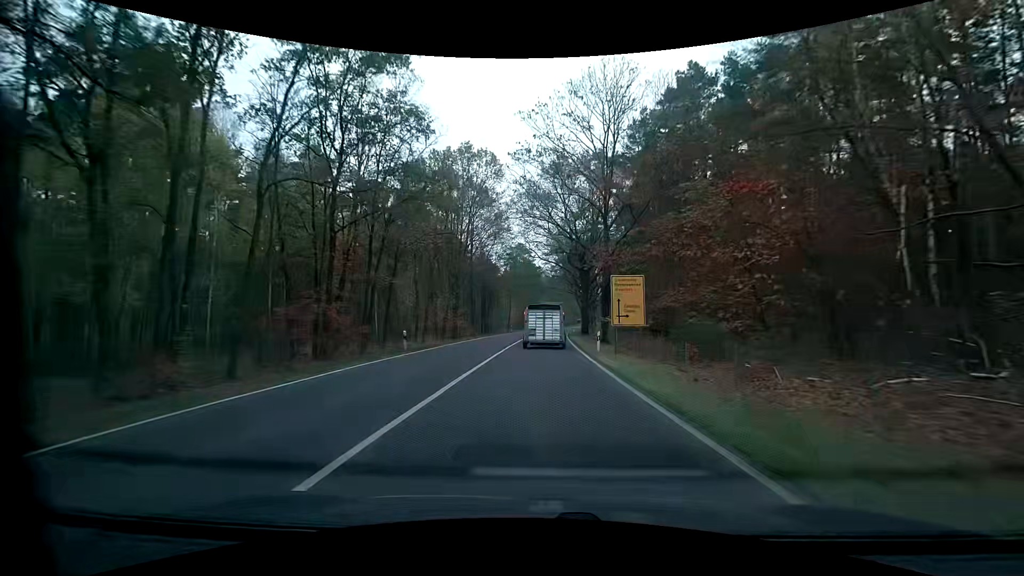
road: primary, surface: asphalt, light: Day
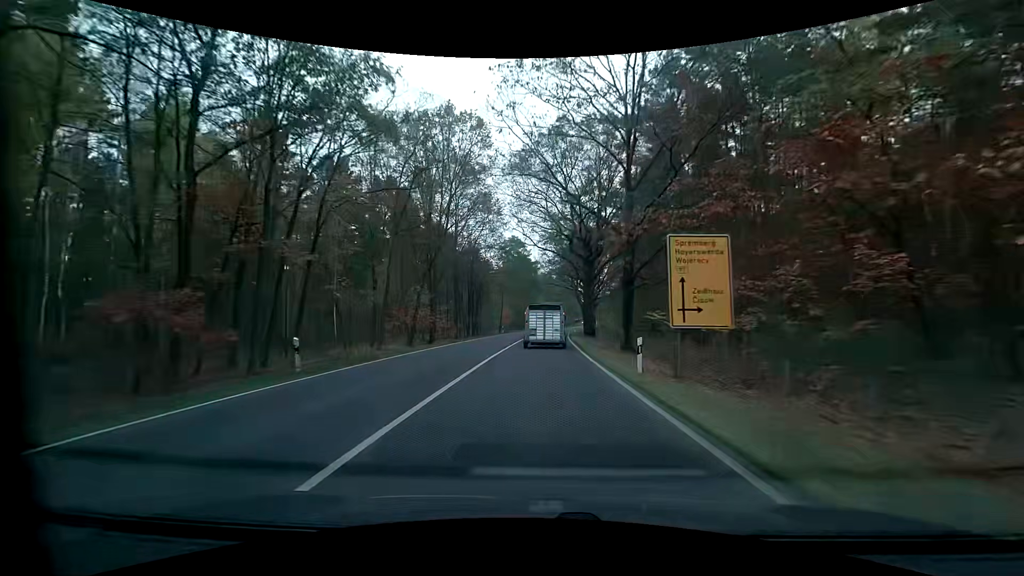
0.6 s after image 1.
(+0.1, +10.8) m; +1°
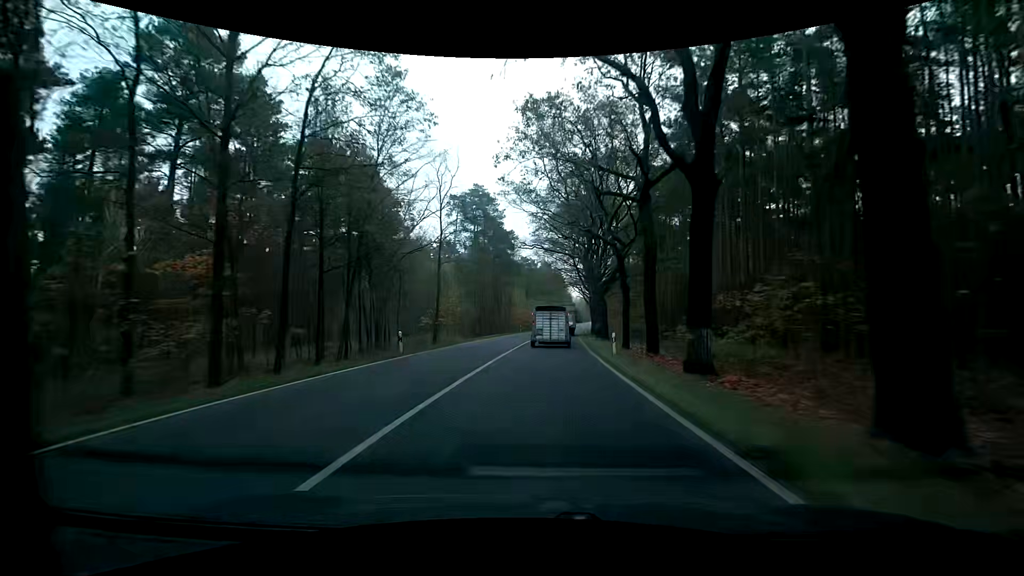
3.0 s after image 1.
(+0.5, +43.4) m; +2°
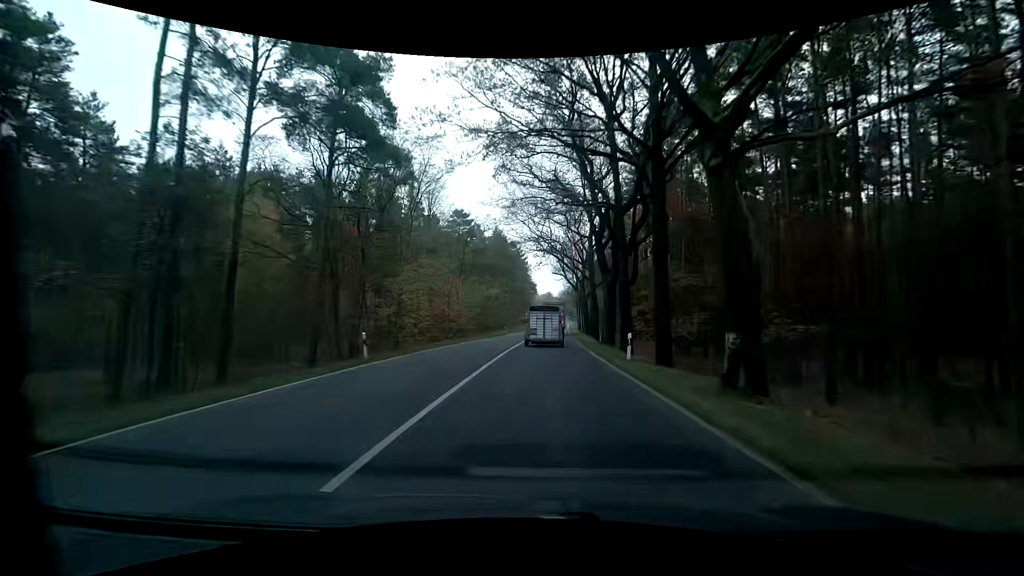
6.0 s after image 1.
(+1.7, +55.3) m; +4°
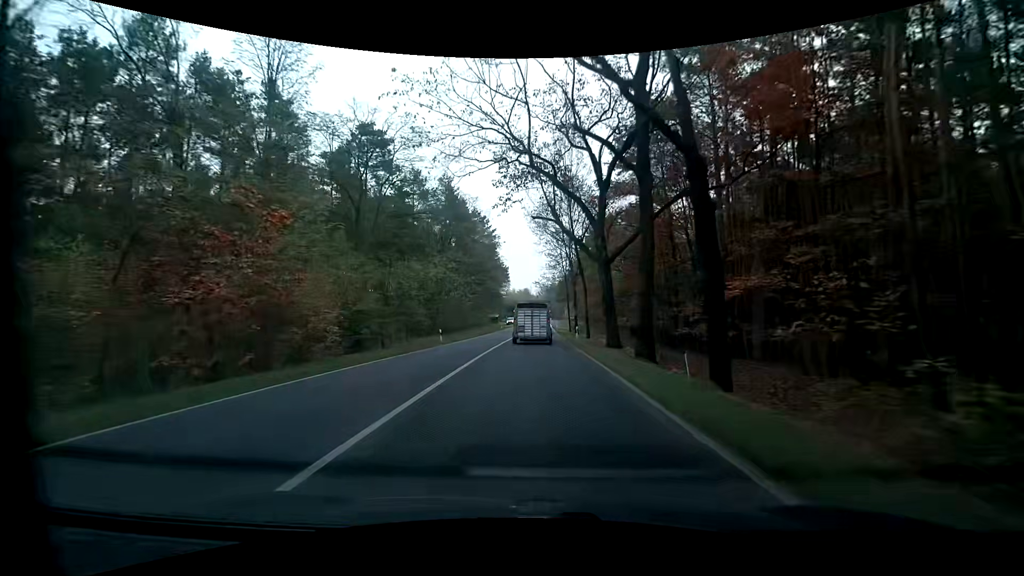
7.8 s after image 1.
(+0.7, +33.5) m; +2°
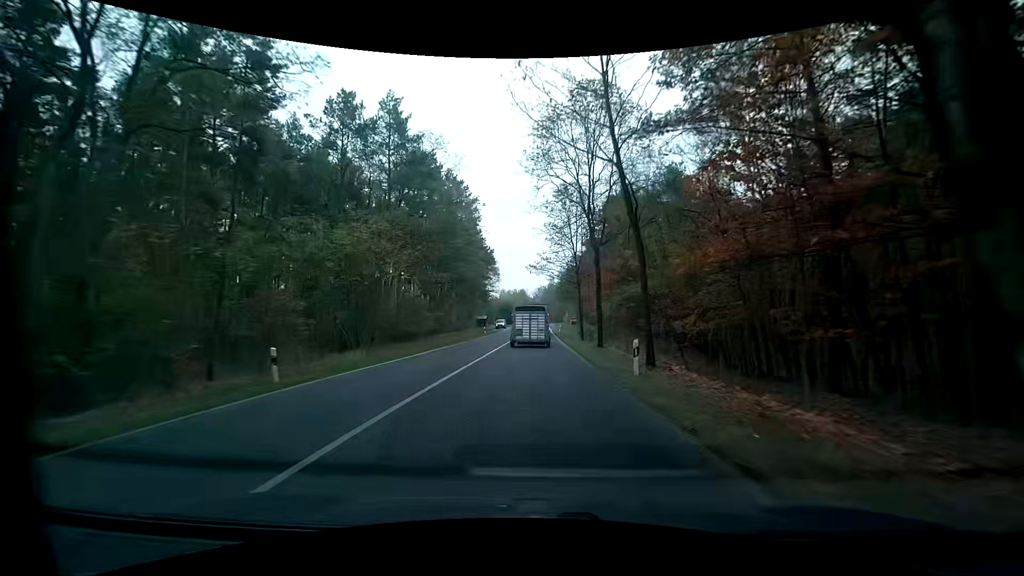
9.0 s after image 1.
(+0.1, +22.1) m; 0°
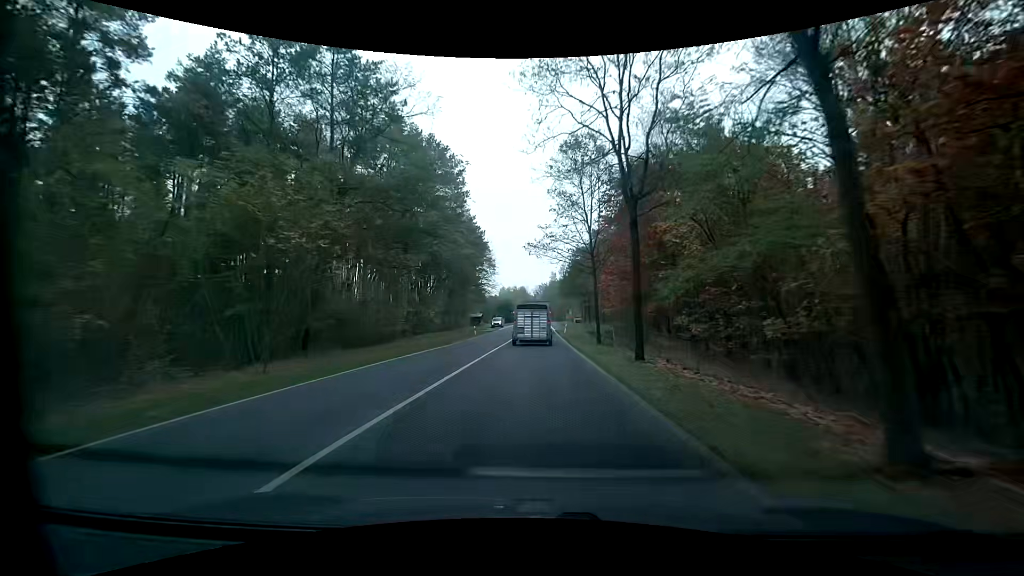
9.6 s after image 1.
(+0.1, +11.0) m; +1°
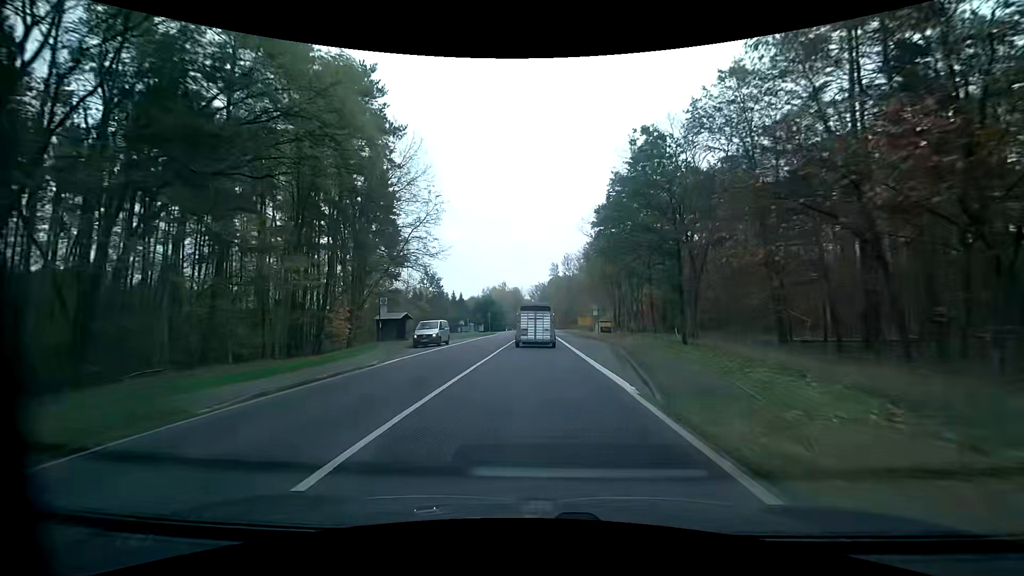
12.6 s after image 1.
(-0.3, +54.4) m; 0°
(0, +10) (0, +20) (0, +30) (0, +40) (0, +50) (0, +60) (0, +70) (0, +80) (0, +90) (0, +100) m
